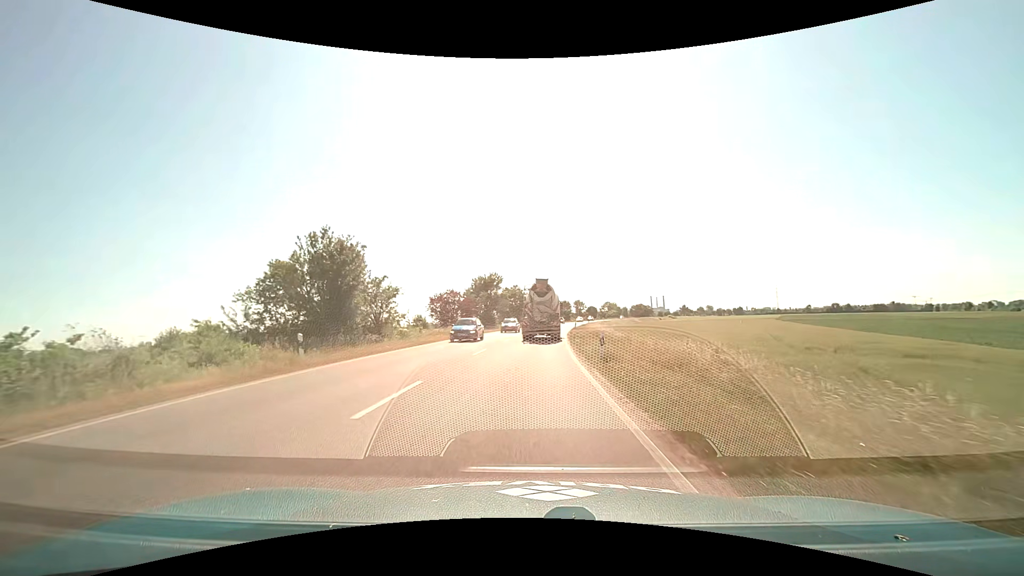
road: primary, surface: asphalt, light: Day
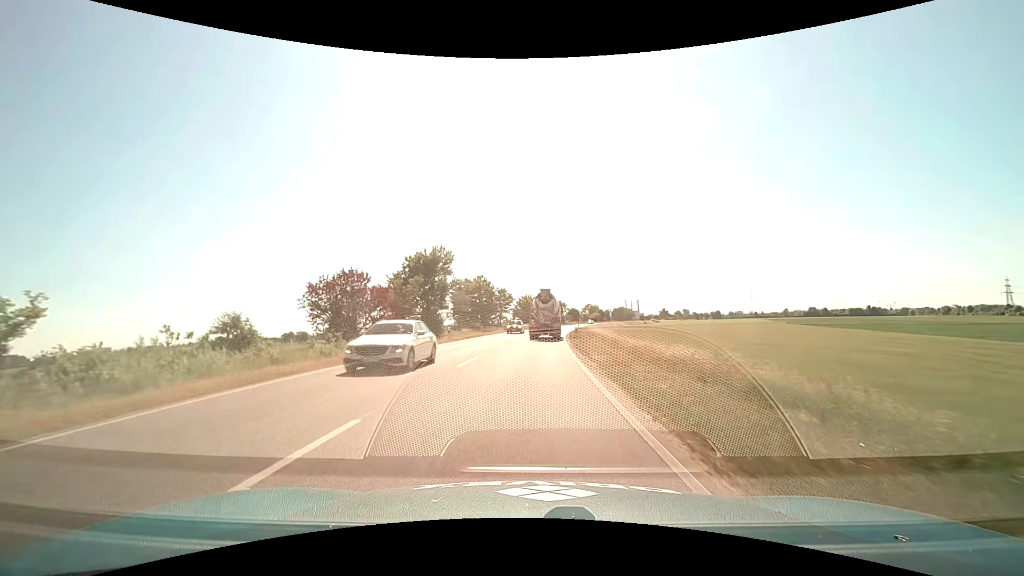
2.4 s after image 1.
(+0.6, +28.2) m; +3°
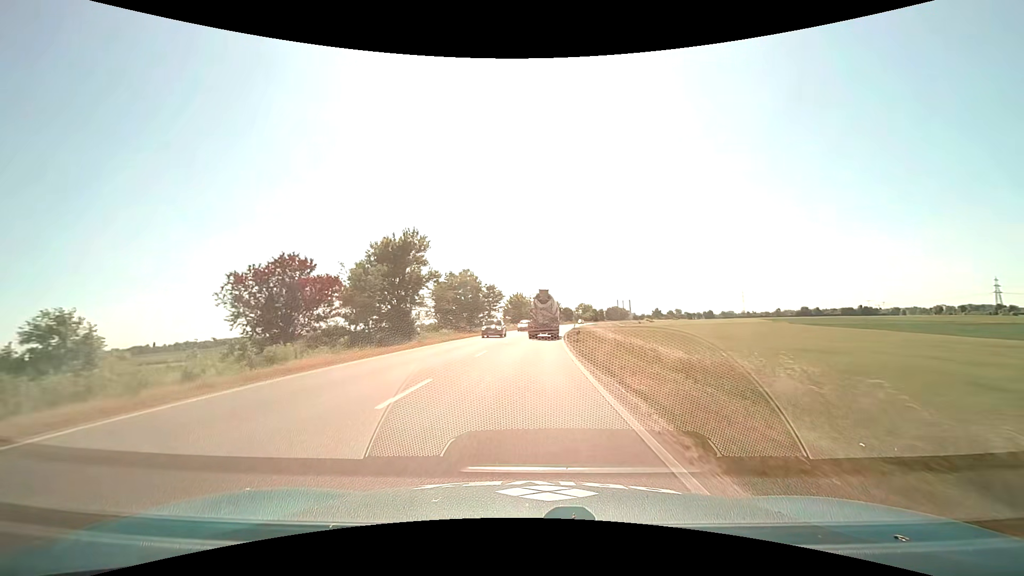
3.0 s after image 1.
(+0.1, +7.7) m; +1°
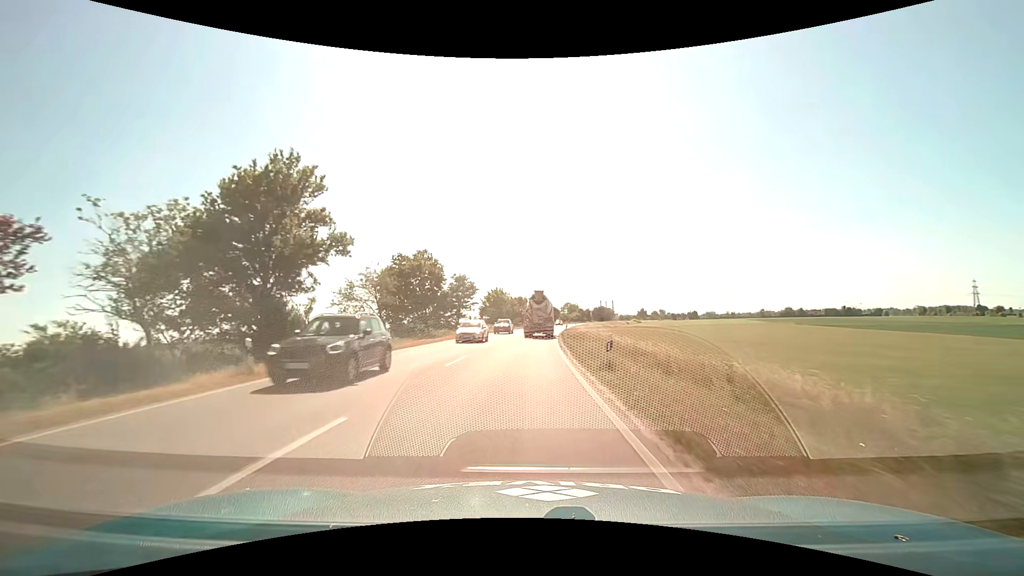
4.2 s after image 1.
(+0.3, +16.7) m; +2°
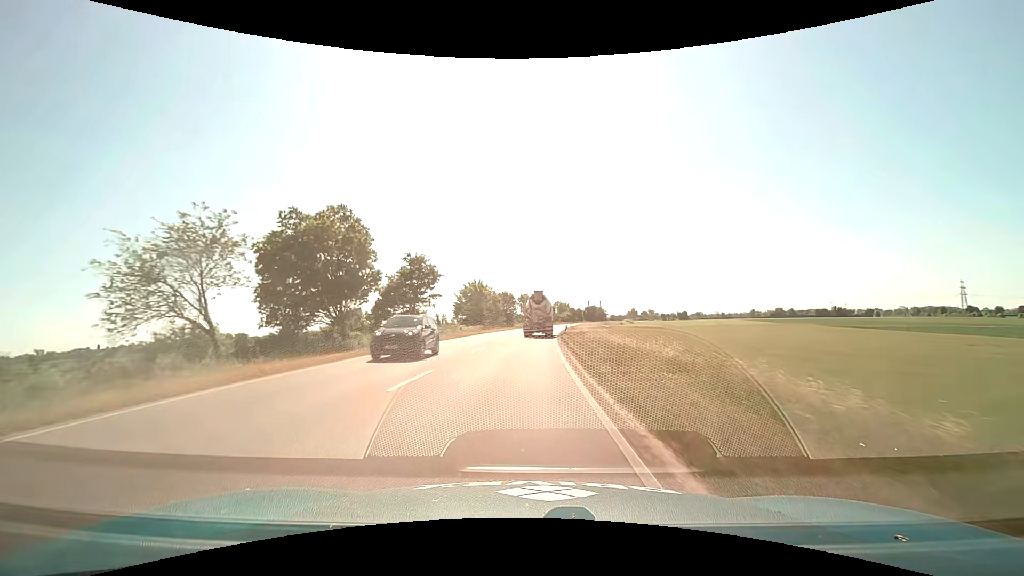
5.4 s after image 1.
(+0.2, +18.1) m; +1°
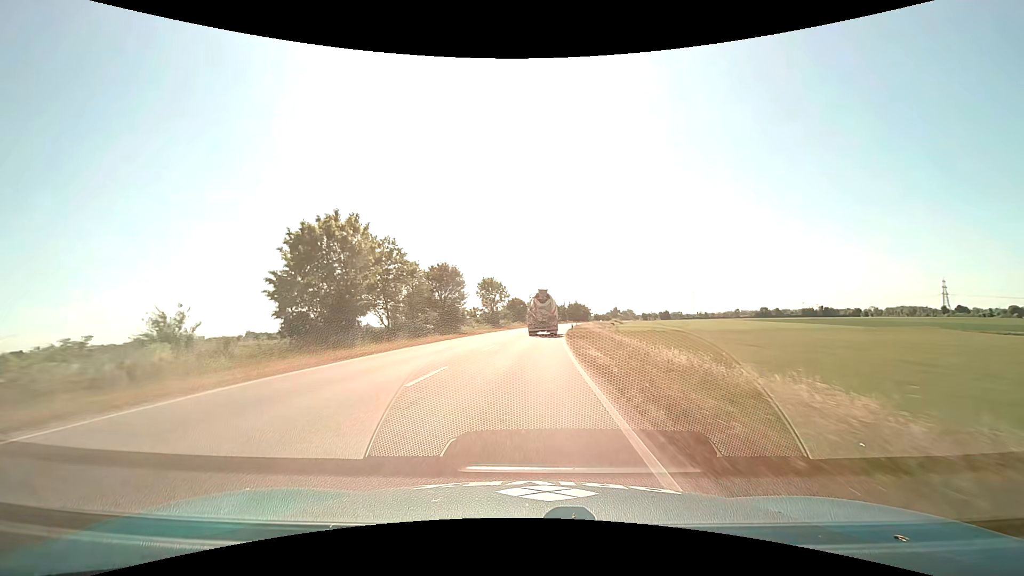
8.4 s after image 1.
(+1.4, +47.9) m; +3°
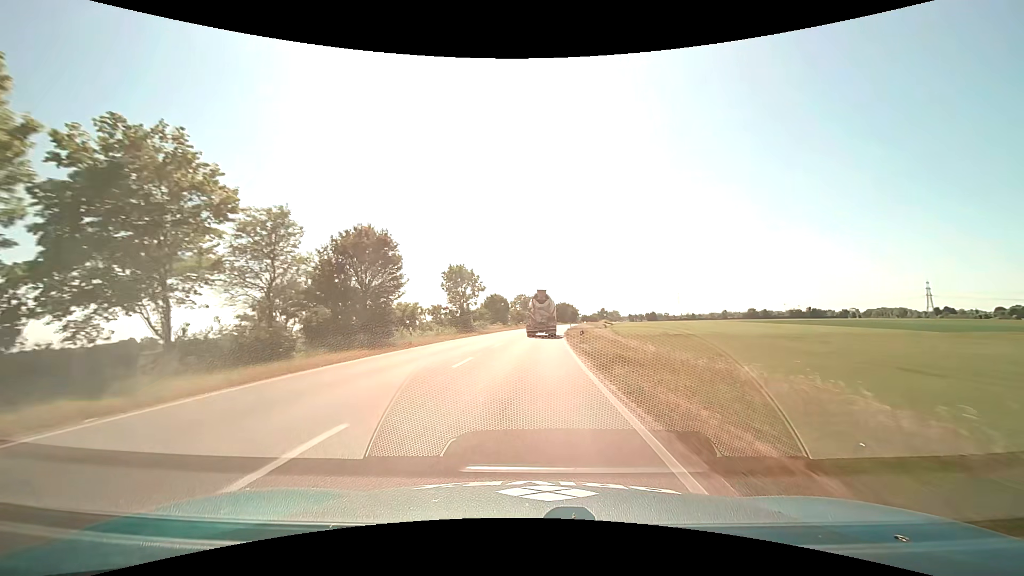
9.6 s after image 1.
(+0.3, +20.1) m; +2°
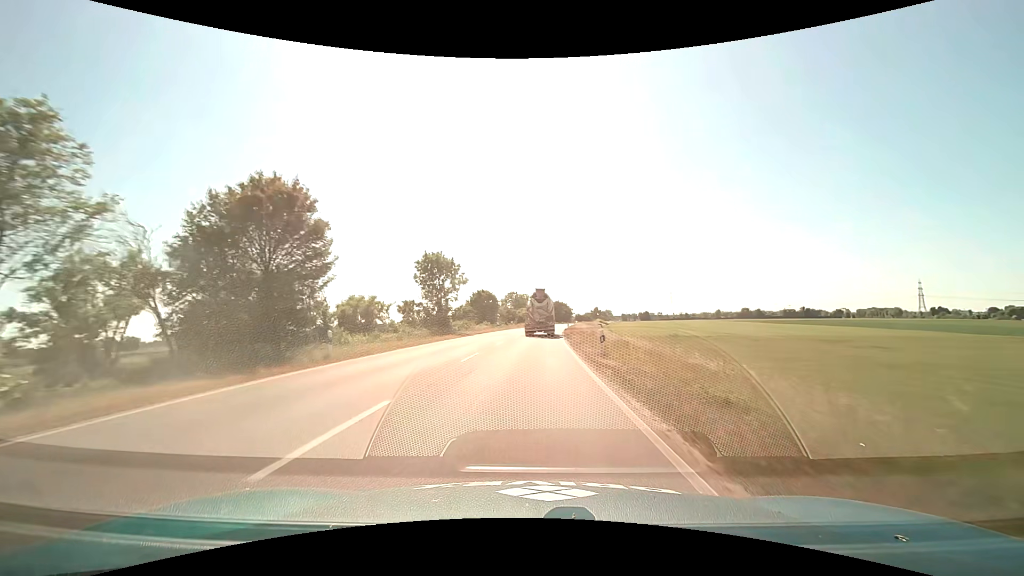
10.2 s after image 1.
(+0.1, +10.2) m; +1°
(0, +10) (0, +20) (+1, +30) (+1, +40) (+2, +50) (+3, +60) (+4, +70) (+5, +80) (+6, +90) (+7, +100) m
